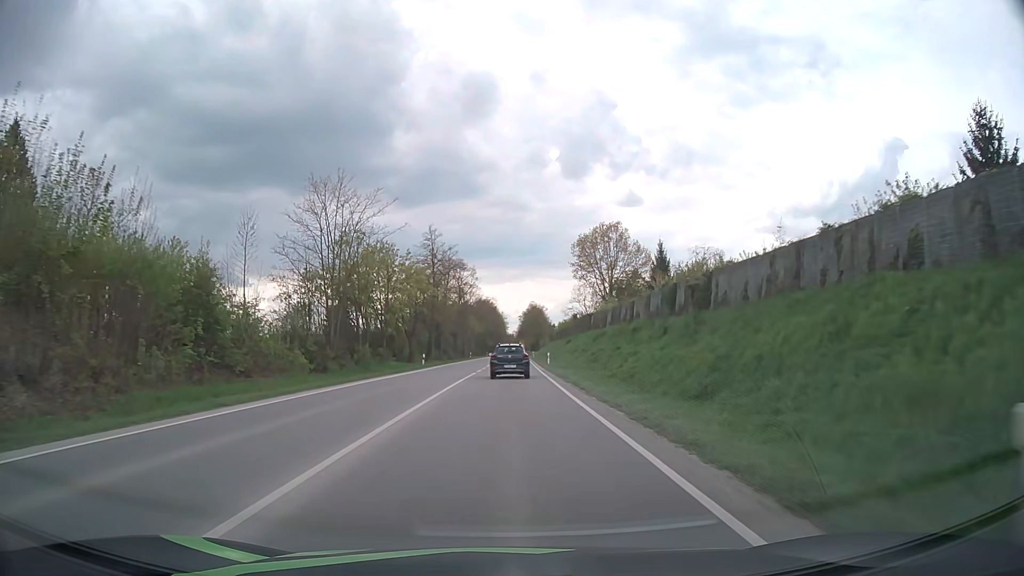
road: primary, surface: asphalt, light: Day
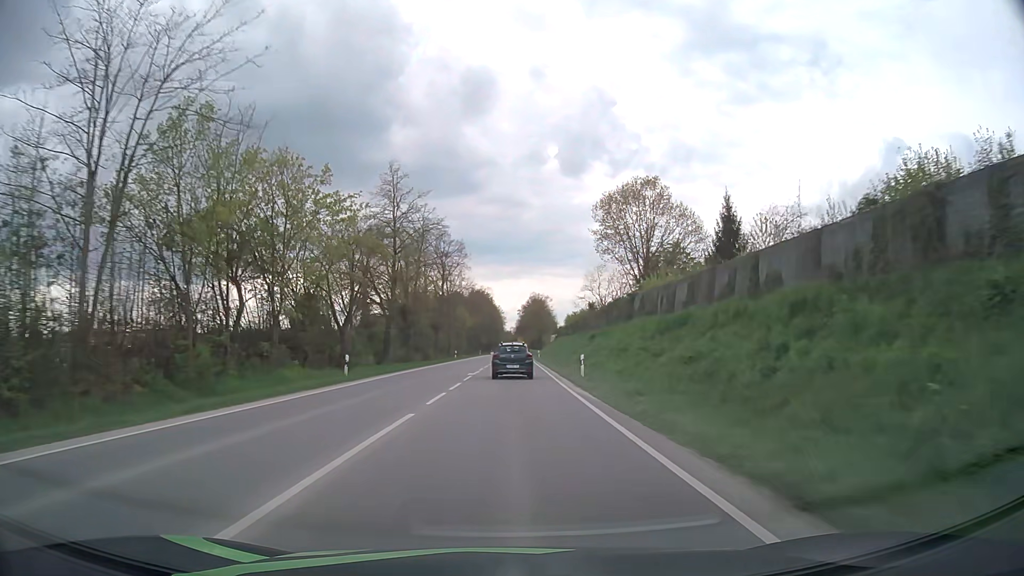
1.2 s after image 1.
(+0.1, +25.1) m; 0°
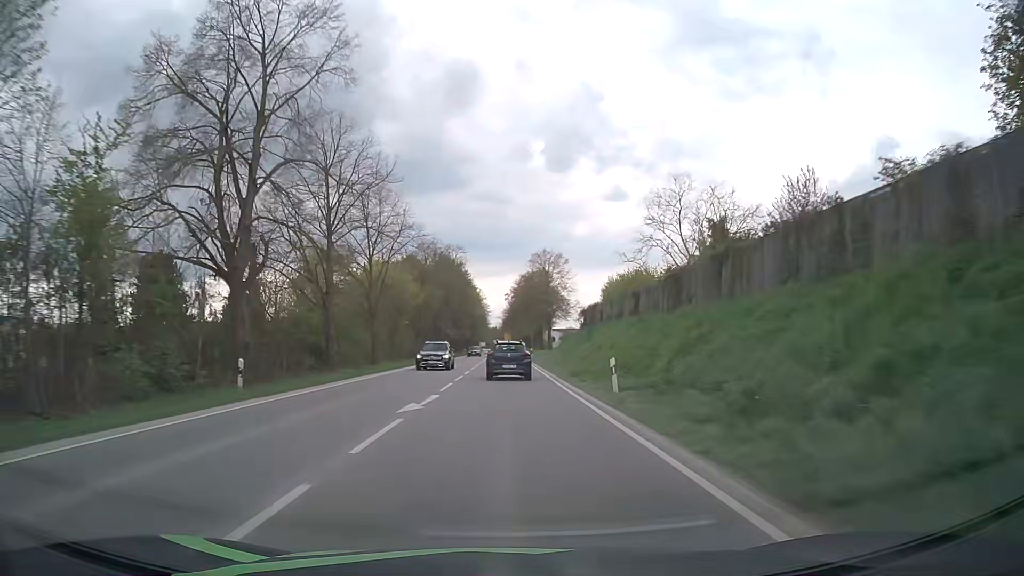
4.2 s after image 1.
(+0.6, +61.0) m; +1°
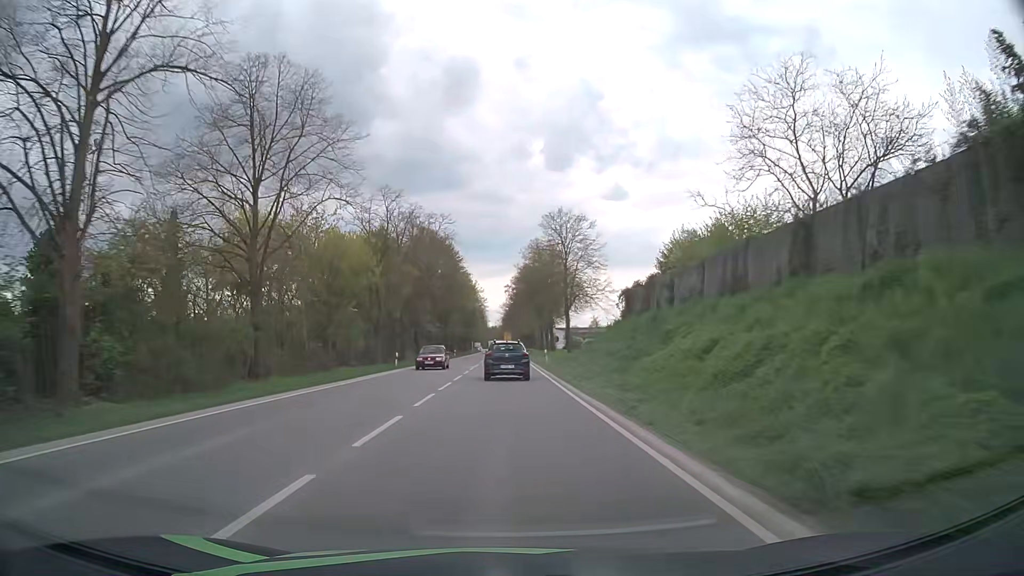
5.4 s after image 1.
(+0.1, +23.5) m; 0°
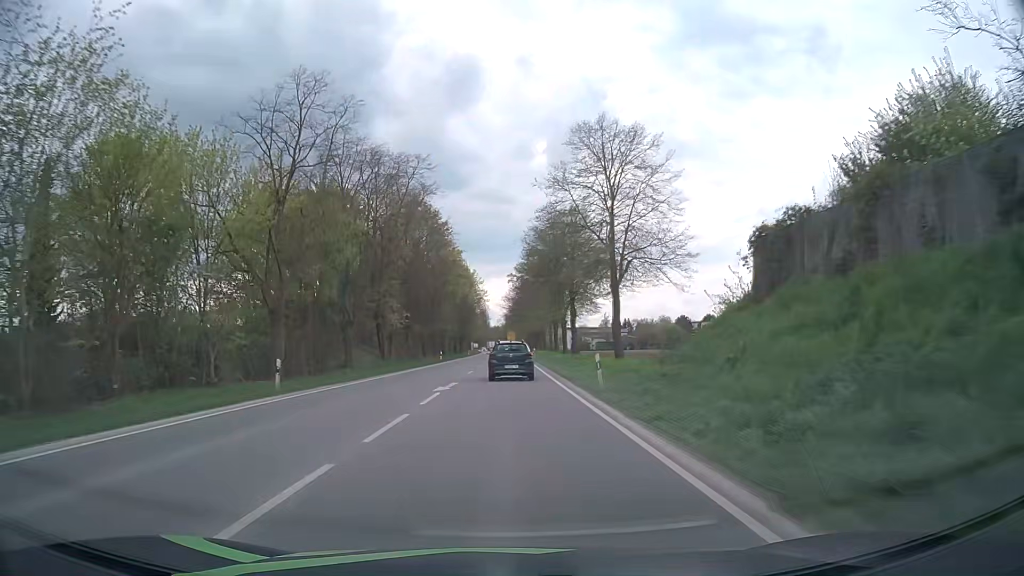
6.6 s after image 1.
(-0.1, +23.1) m; 0°
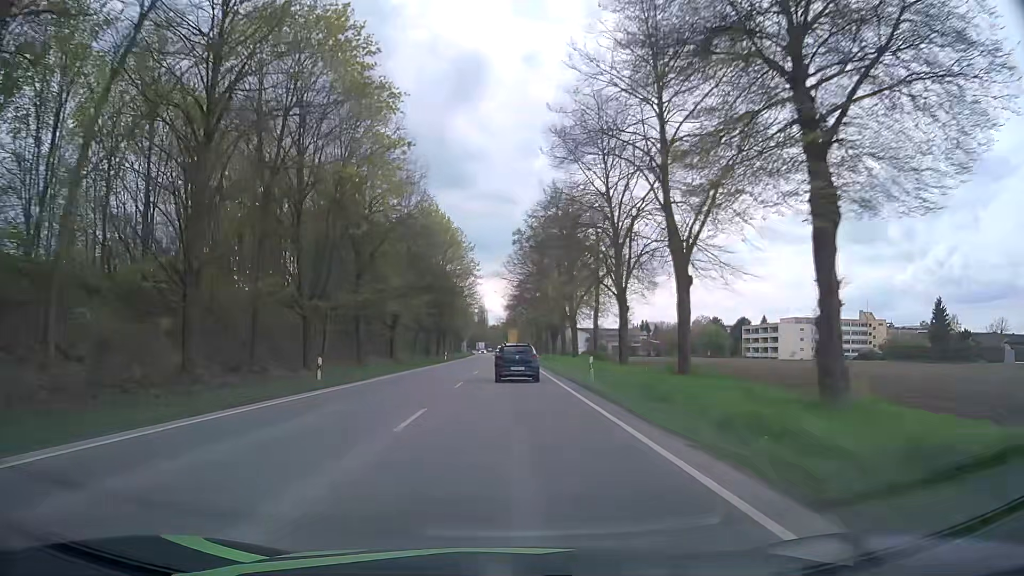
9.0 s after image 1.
(-0.3, +45.6) m; 0°
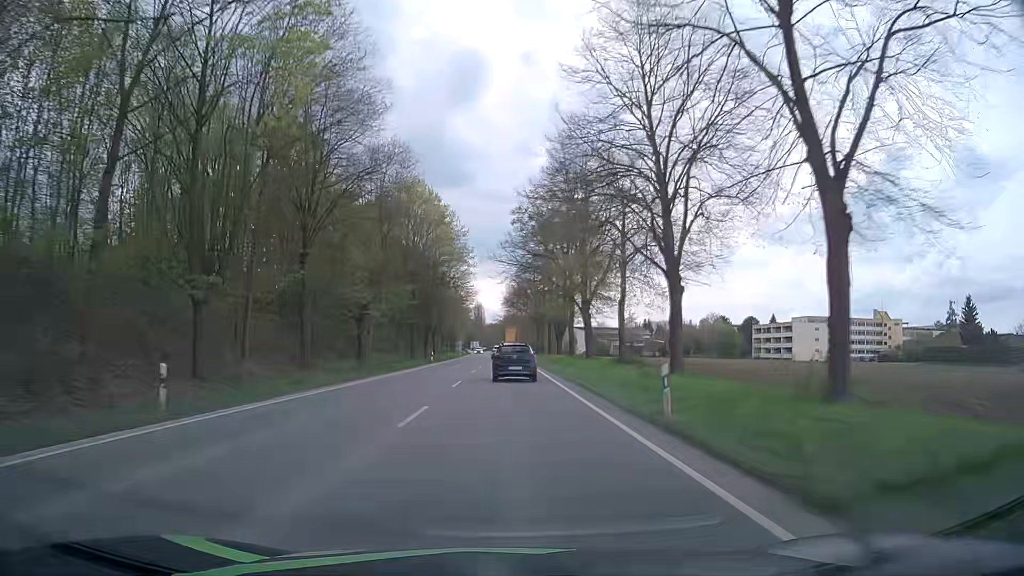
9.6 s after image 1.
(0.0, +11.4) m; +1°
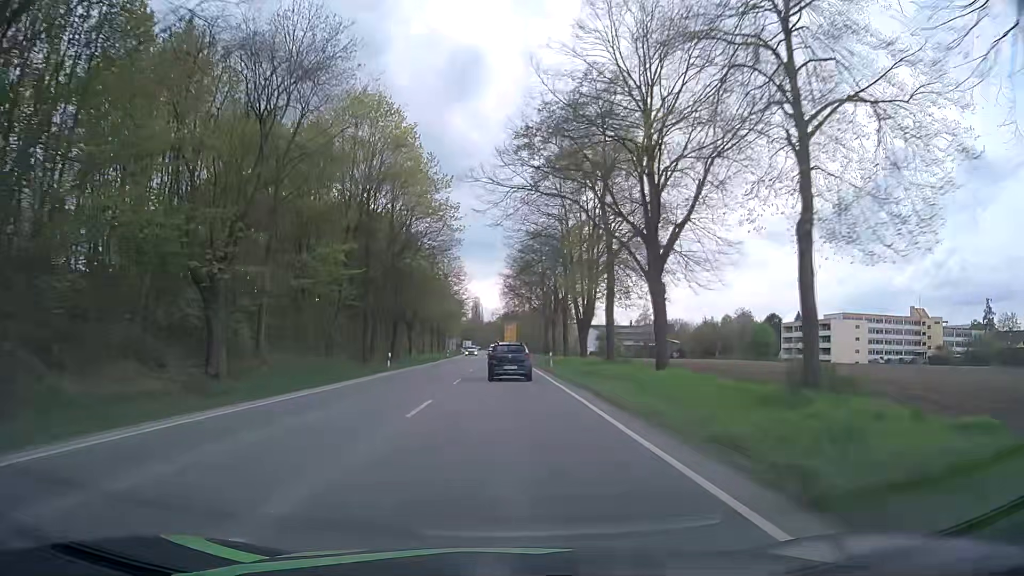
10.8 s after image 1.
(-0.1, +22.9) m; 0°
(0, +10) (0, +20) (0, +30) (0, +40) (0, +50) (0, +60) (0, +70) (0, +80) (-1, +90) (-1, +100) m
